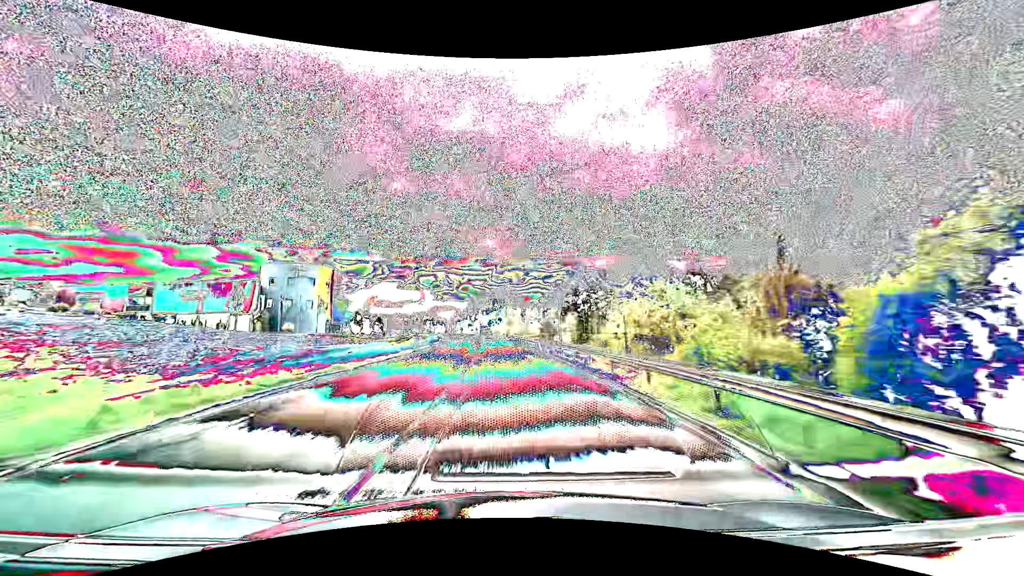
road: primary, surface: asphalt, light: Day
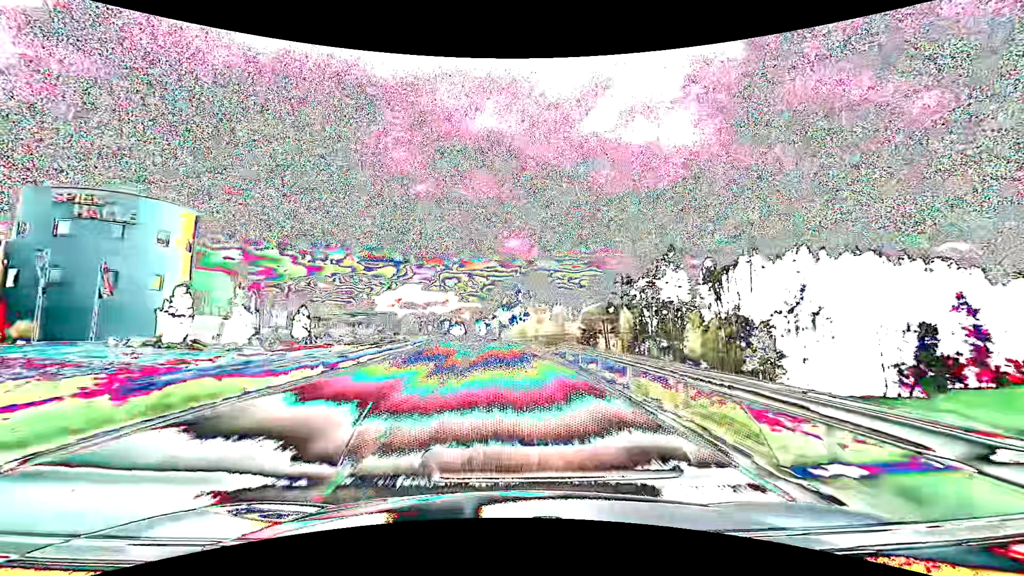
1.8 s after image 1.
(-1.2, +47.4) m; -3°
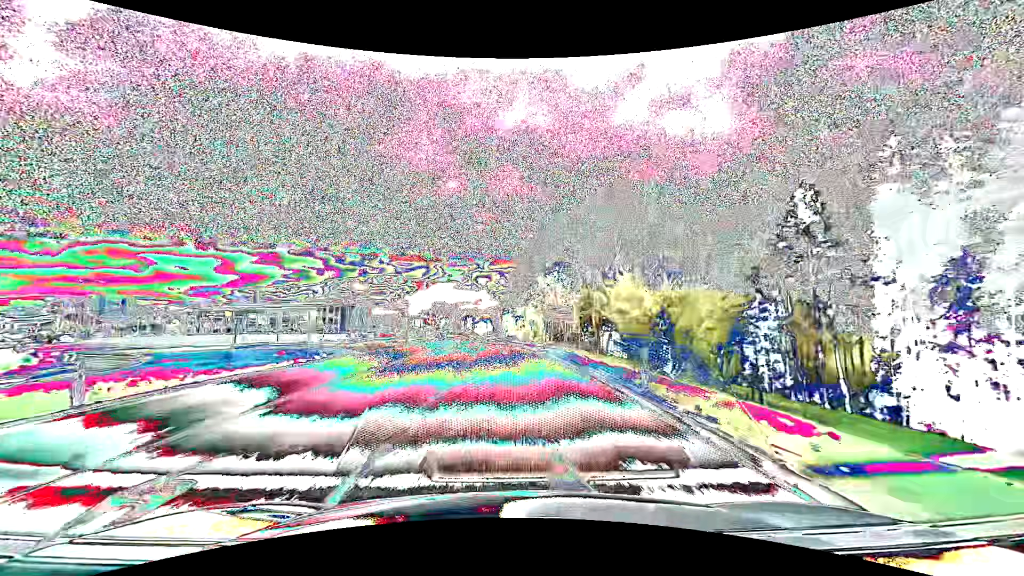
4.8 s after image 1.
(-2.8, +79.0) m; -4°
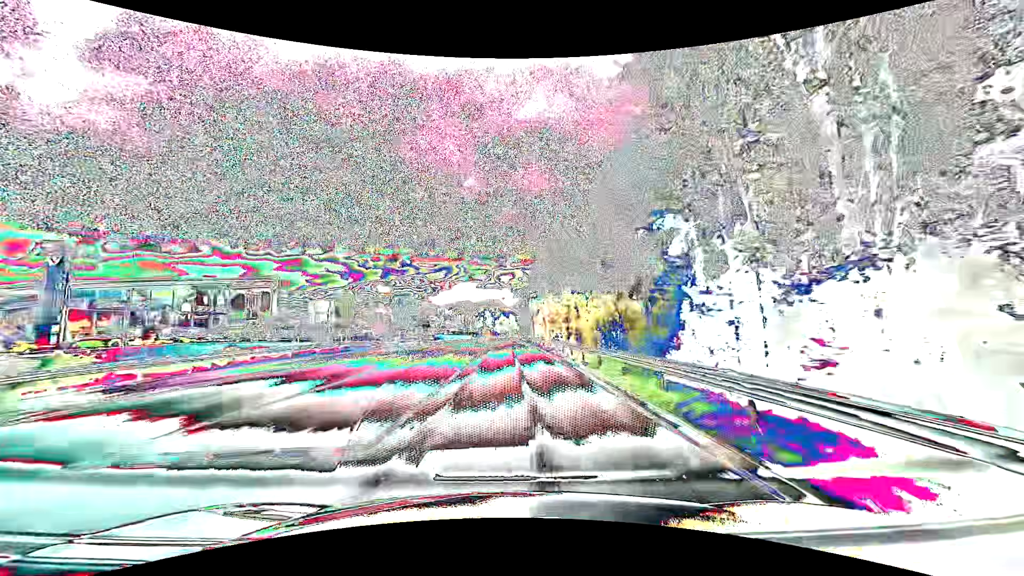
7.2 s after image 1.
(-1.8, +63.4) m; -3°
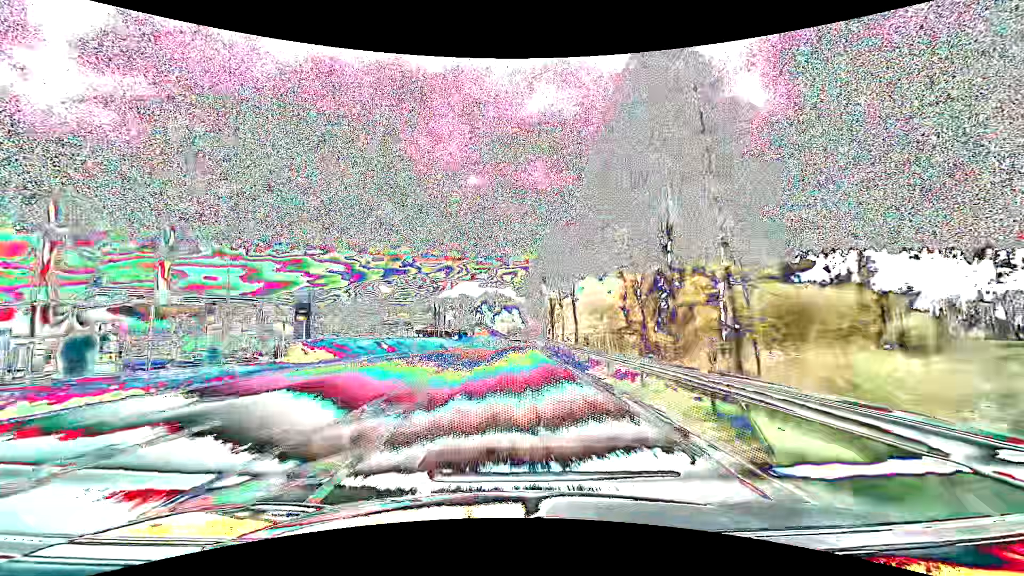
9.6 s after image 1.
(-0.5, +63.5) m; 0°
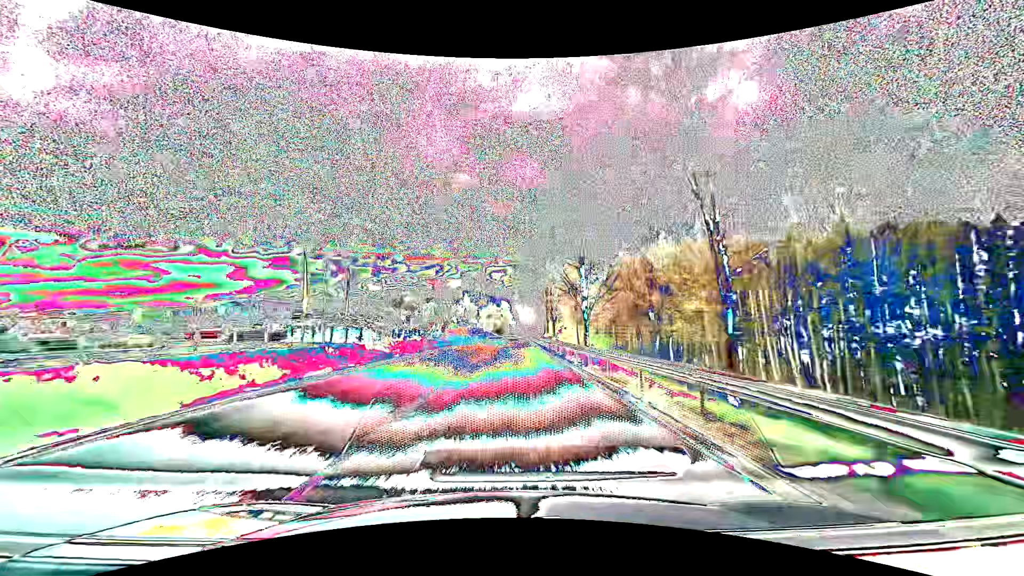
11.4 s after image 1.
(+0.4, +47.6) m; +1°
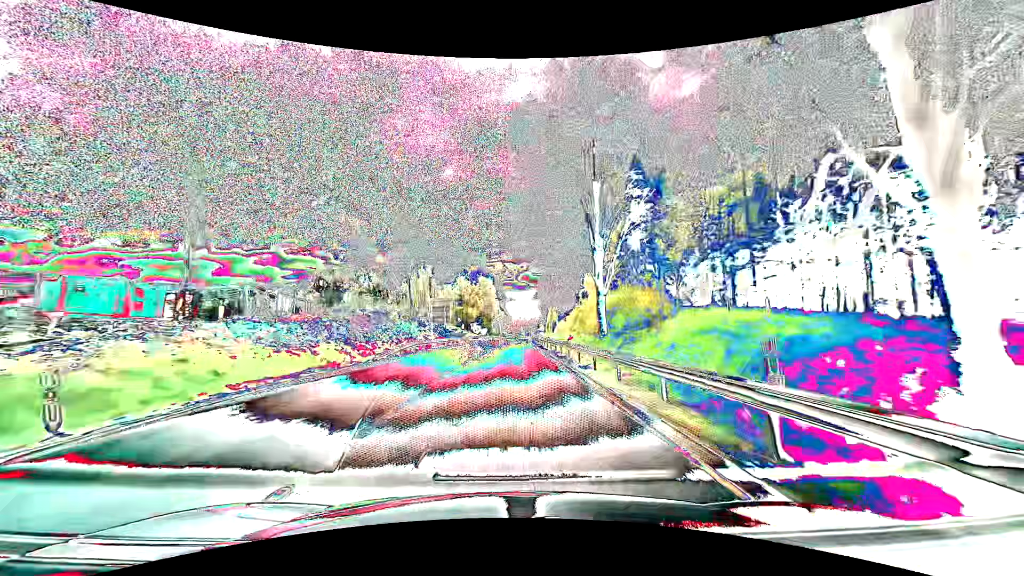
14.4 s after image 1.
(+1.3, +79.3) m; +1°
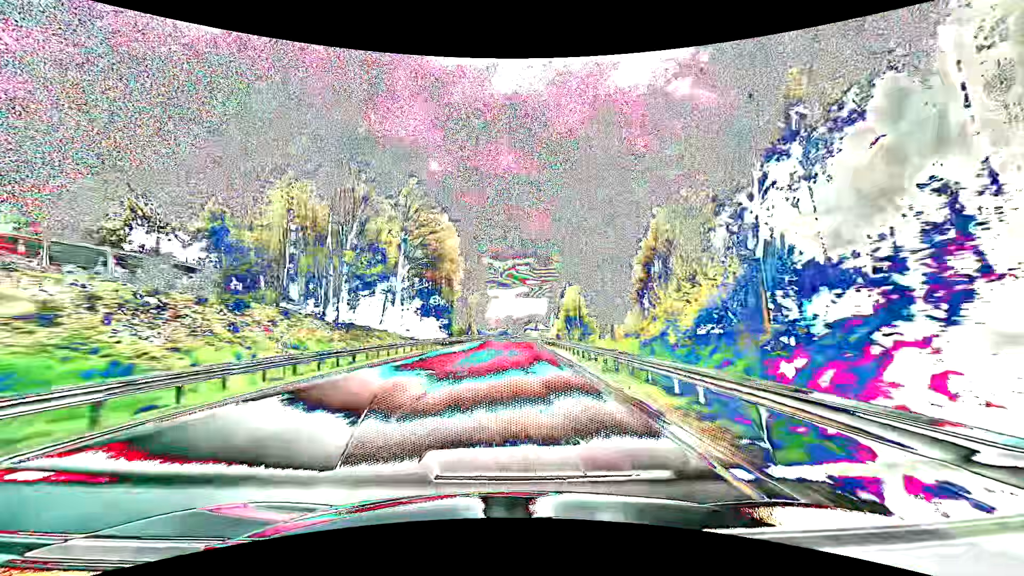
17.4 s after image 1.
(+1.2, +79.3) m; +2°
(0, +10) (0, +20) (0, +30) (0, +40) (+1, +50) (+1, +60) (+1, +70) (+2, +80) (+2, +90) (+3, +100) m
